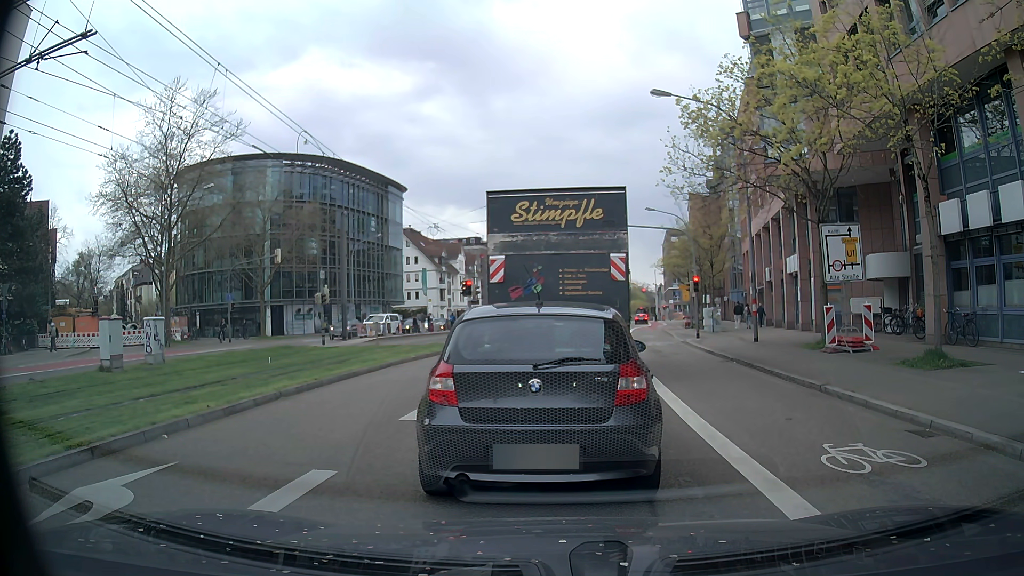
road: secondary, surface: asphalt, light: Day
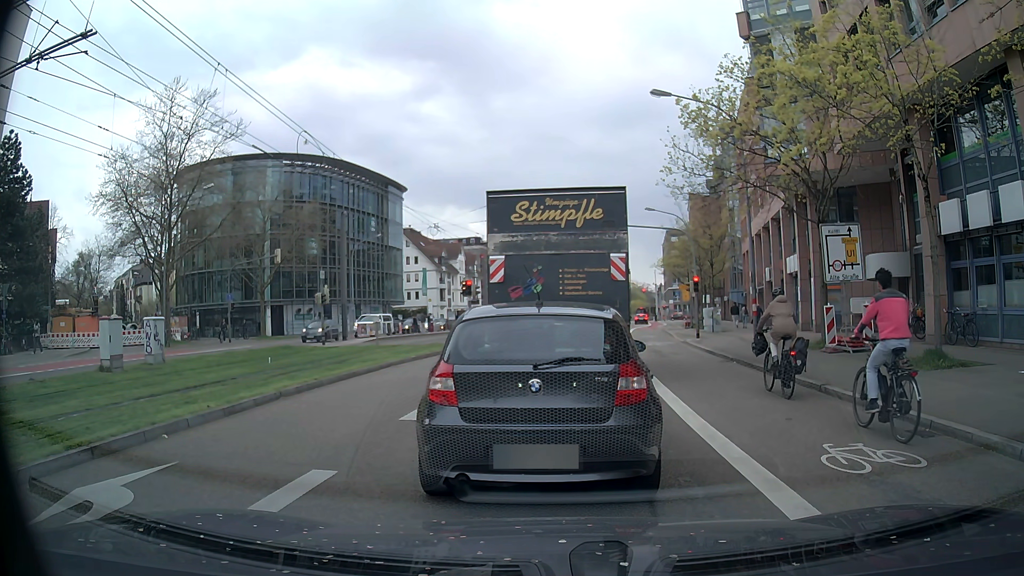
(0.0, 0.0) m; 0°
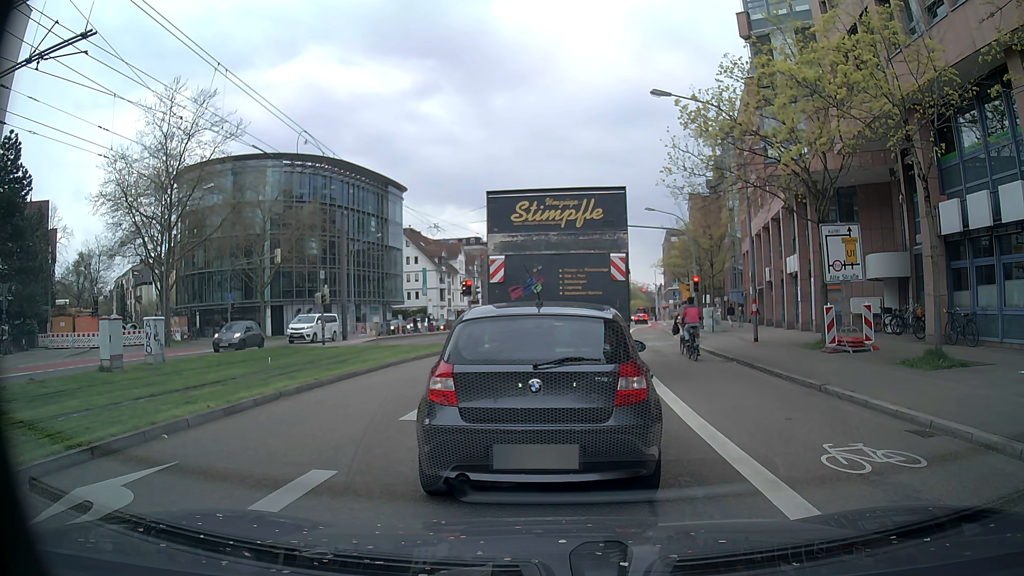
(0.0, 0.0) m; 0°
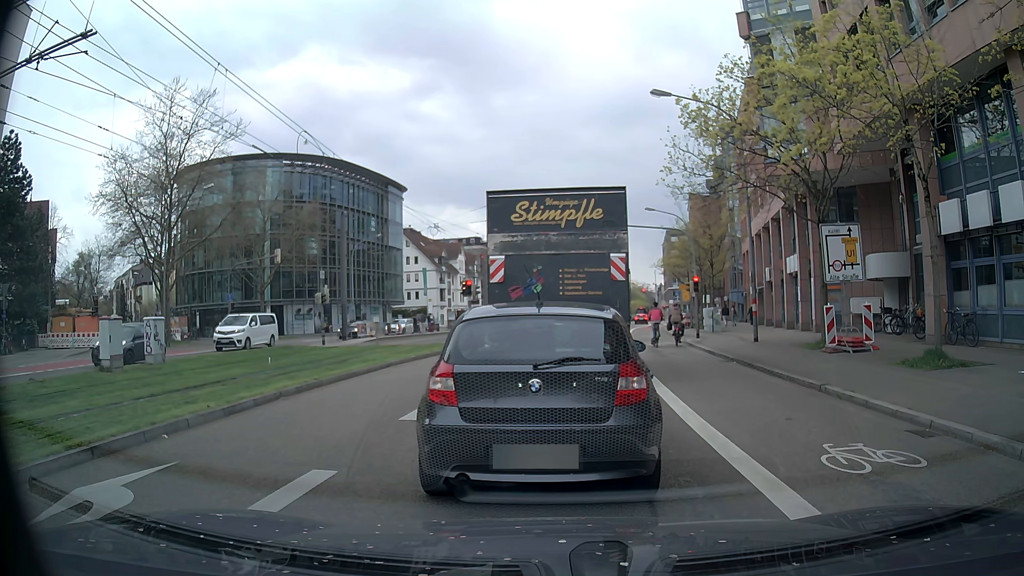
(0.0, 0.0) m; 0°
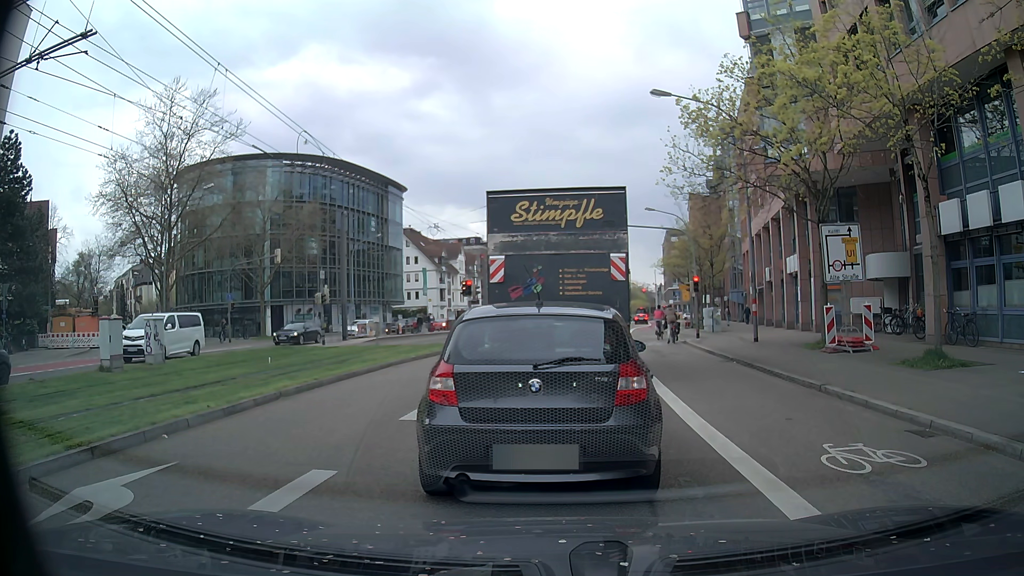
(0.0, 0.0) m; 0°
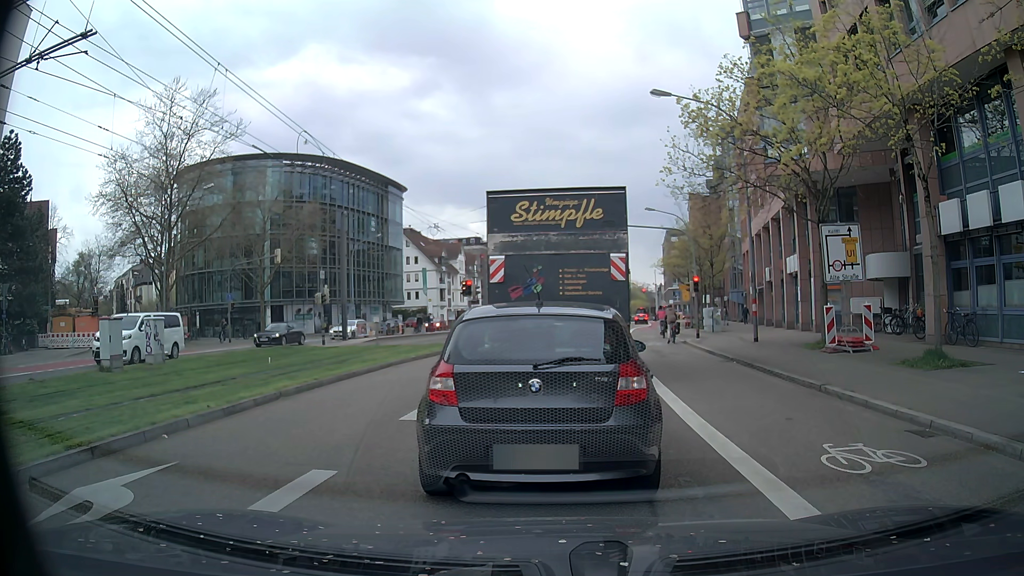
(0.0, 0.0) m; 0°
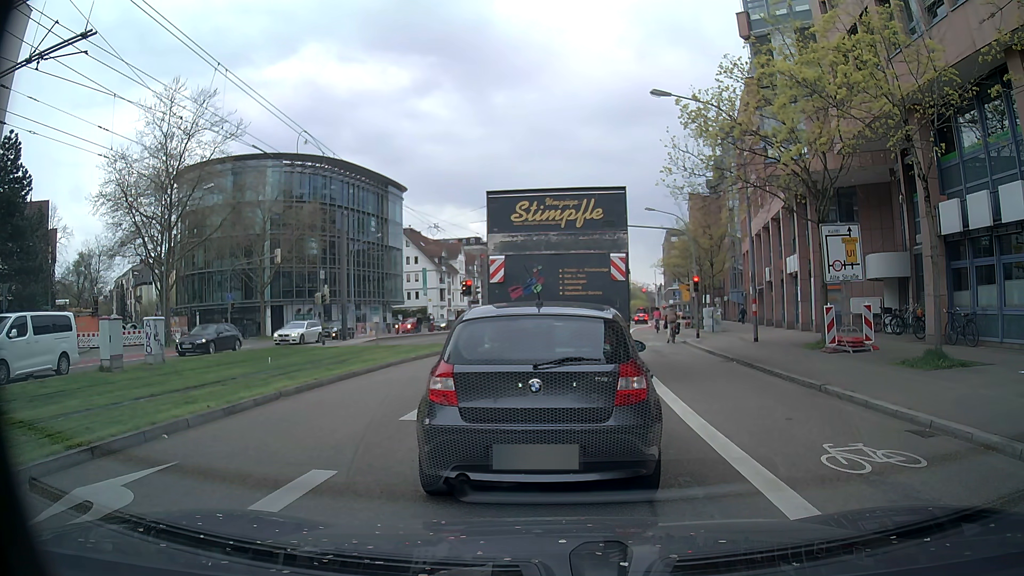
(0.0, 0.0) m; 0°
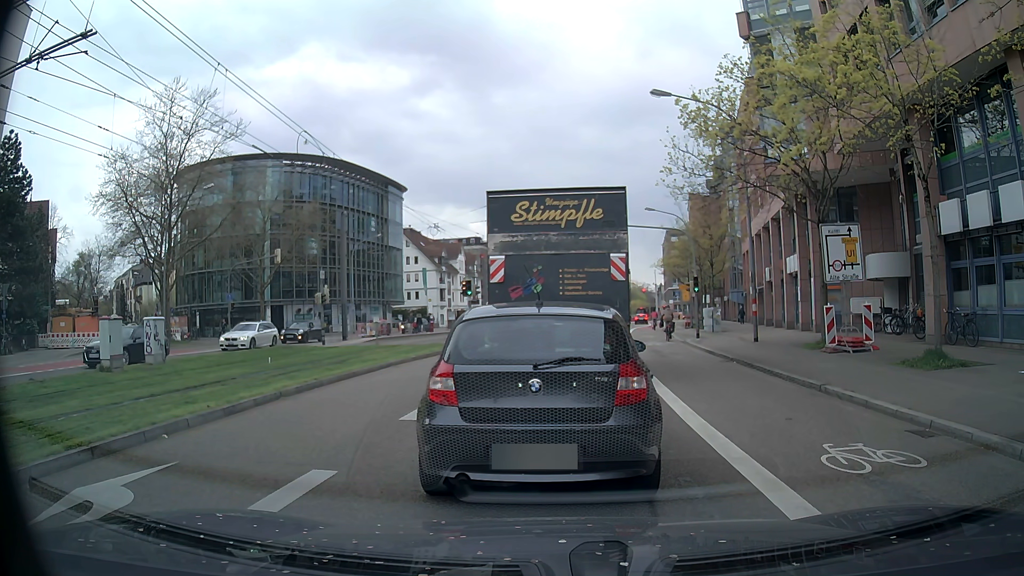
(0.0, 0.0) m; 0°
